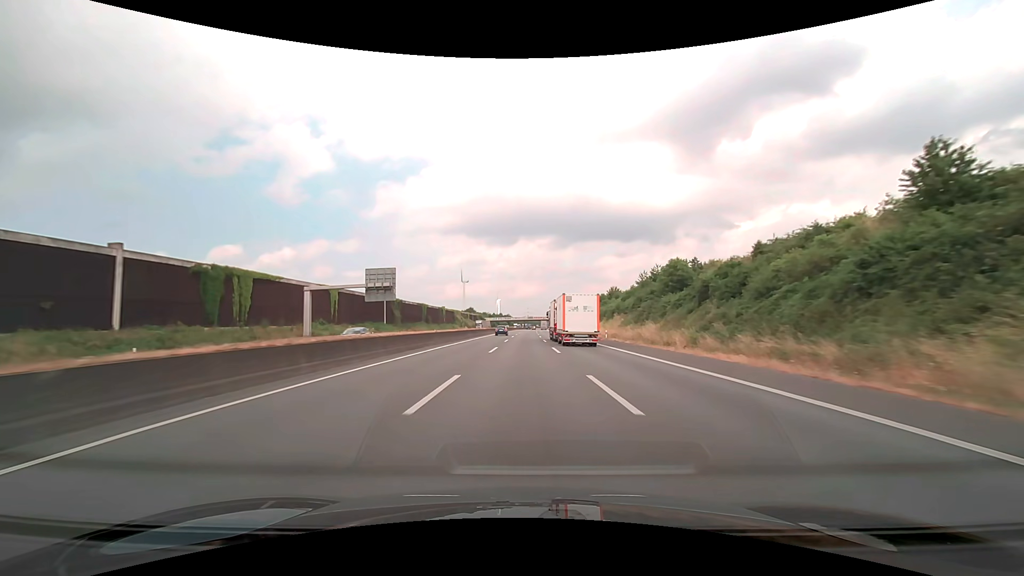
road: motorway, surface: asphalt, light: Day
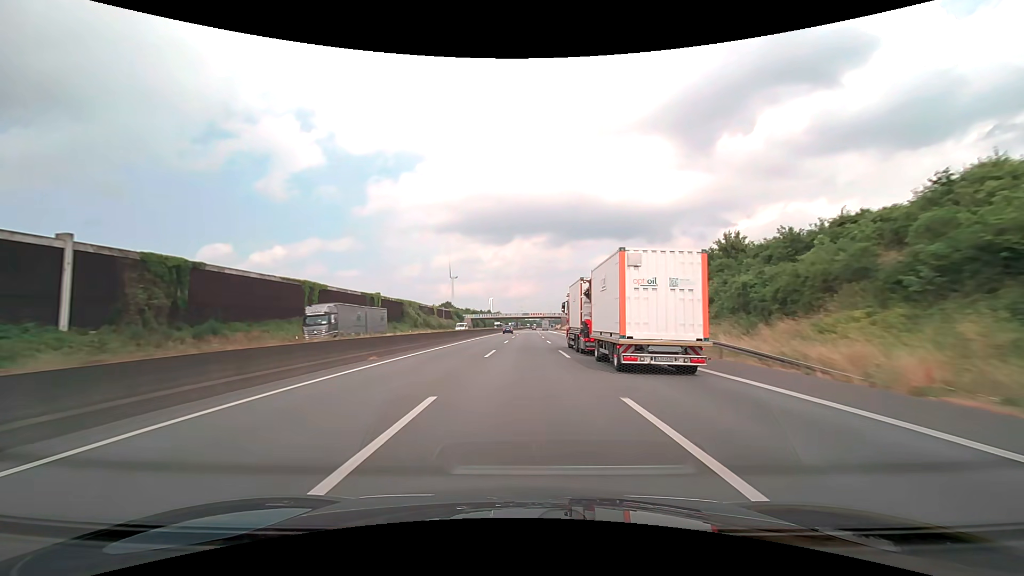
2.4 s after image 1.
(+0.4, +76.3) m; +1°
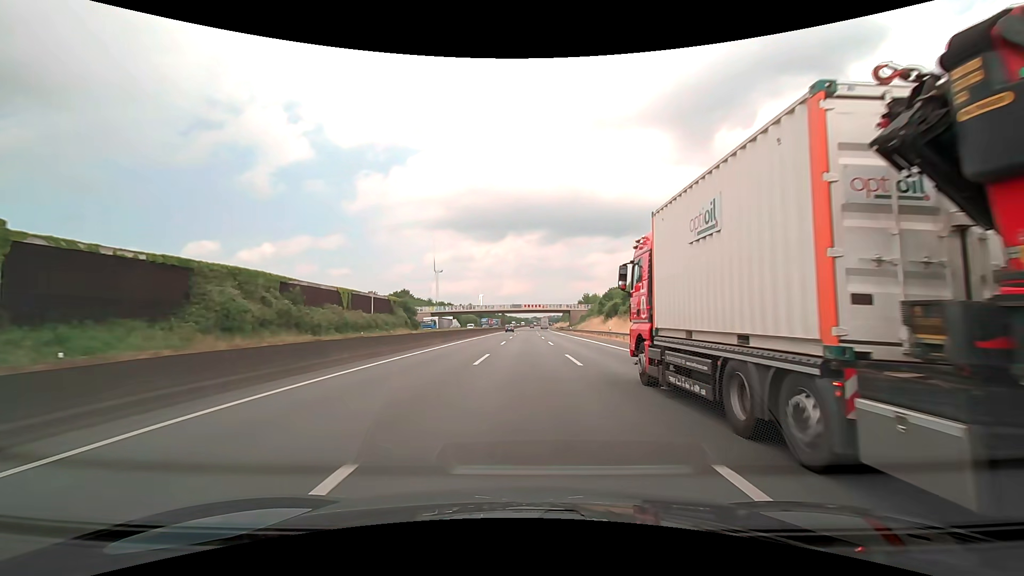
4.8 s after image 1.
(+0.7, +76.3) m; +1°
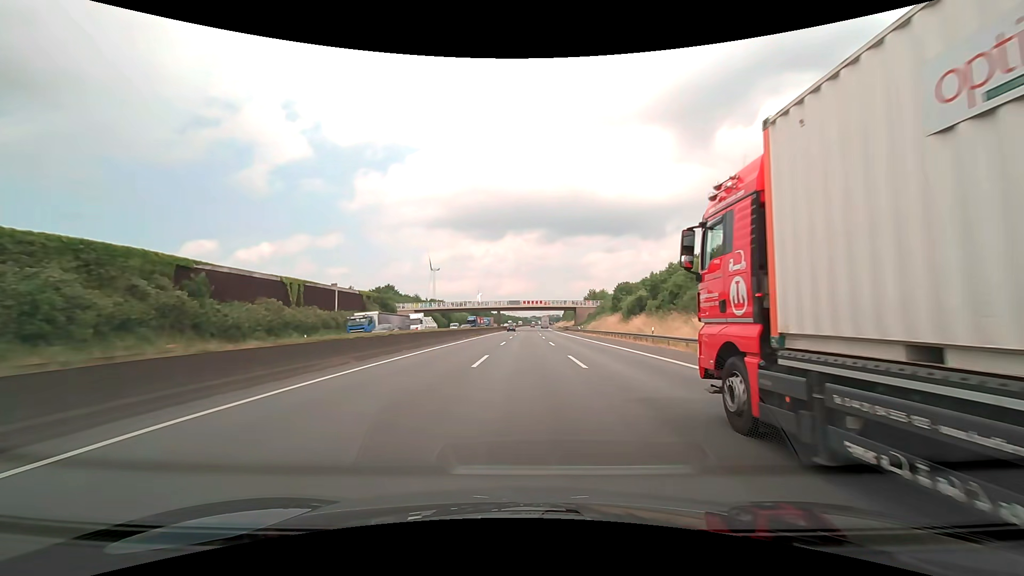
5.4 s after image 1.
(0.0, +19.0) m; 0°
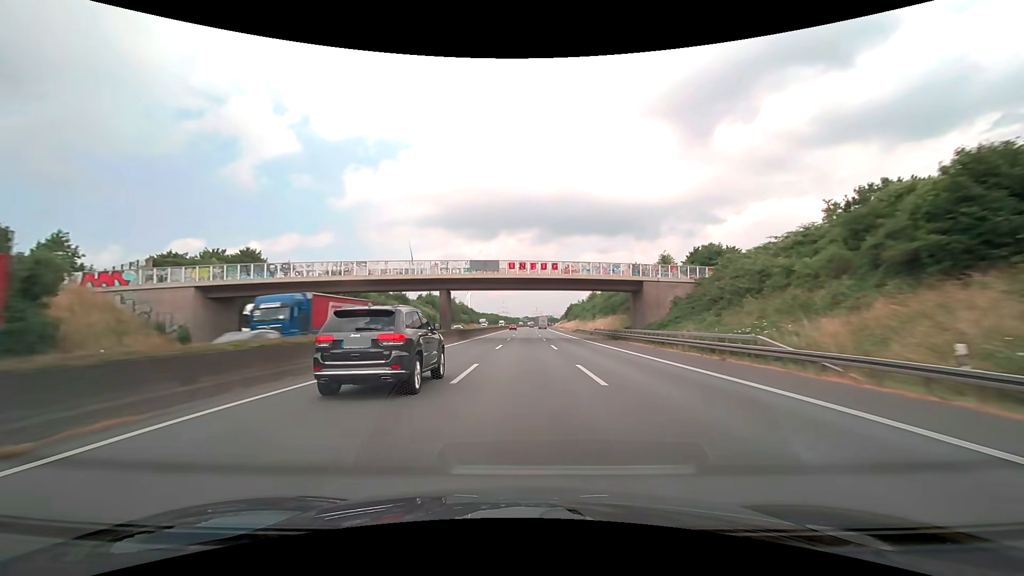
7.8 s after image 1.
(+0.6, +76.1) m; +1°
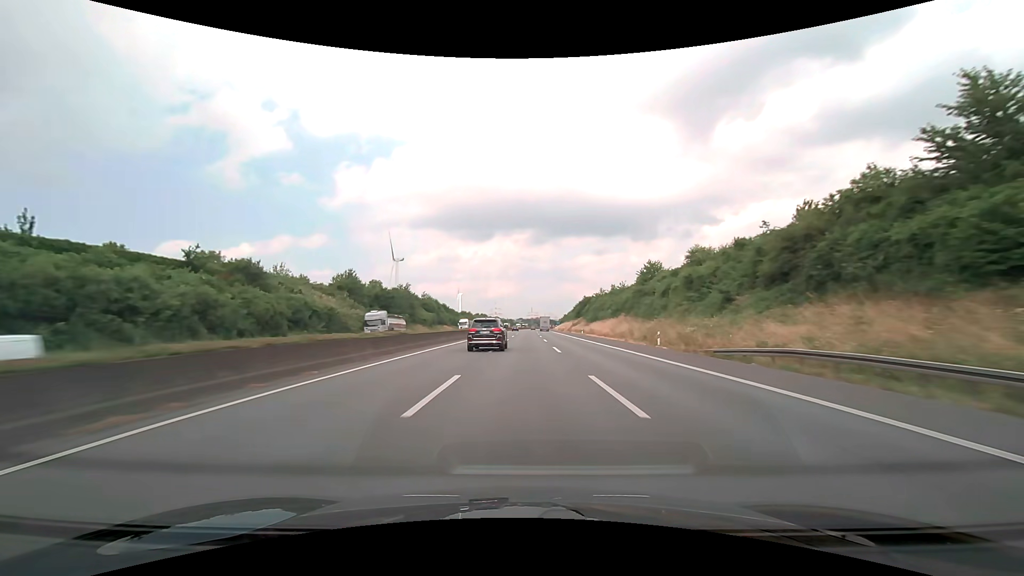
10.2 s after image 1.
(+0.5, +76.2) m; +1°
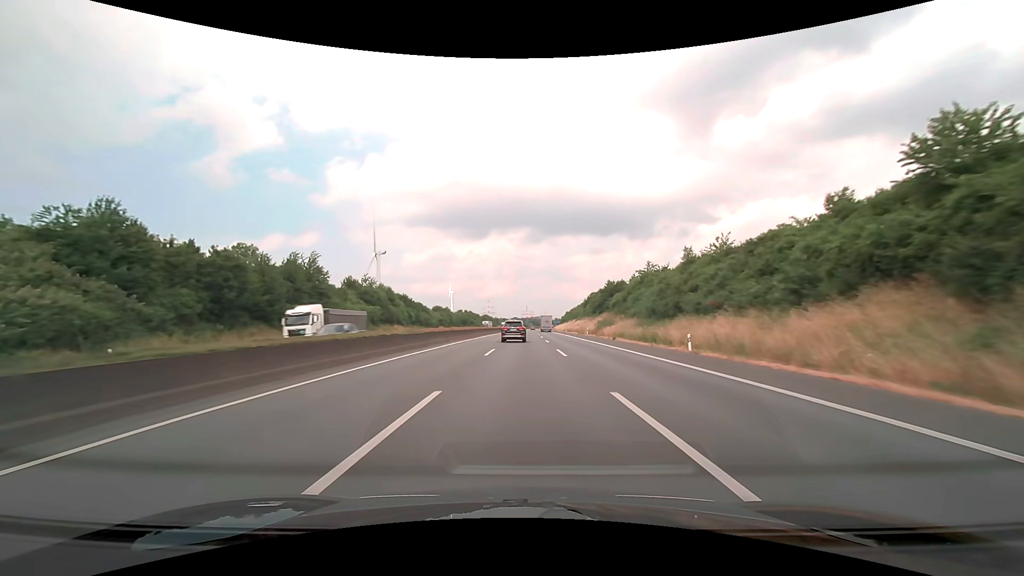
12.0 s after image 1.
(+0.3, +57.1) m; +1°
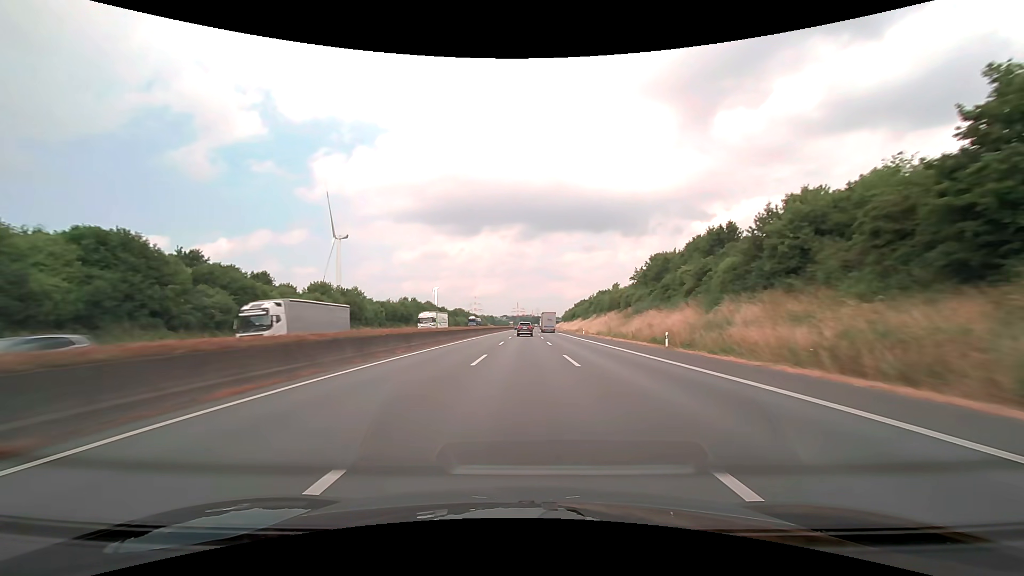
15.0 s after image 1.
(+0.8, +95.3) m; +1°
(0, +10) (0, +20) (0, +30) (0, +40) (0, +50) (0, +60) (0, +70) (+1, +80) (+1, +90) (+1, +100) m
